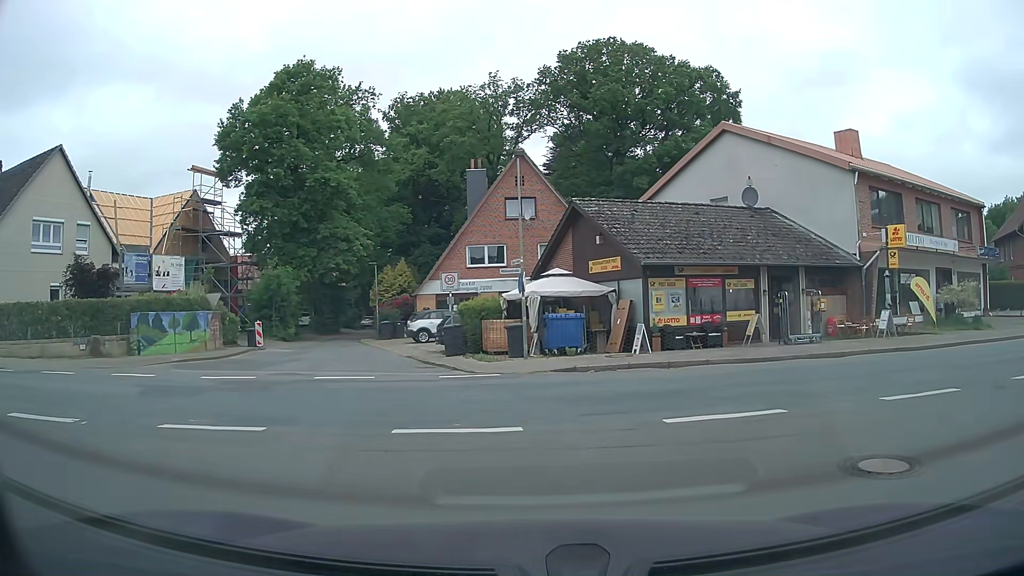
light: Day
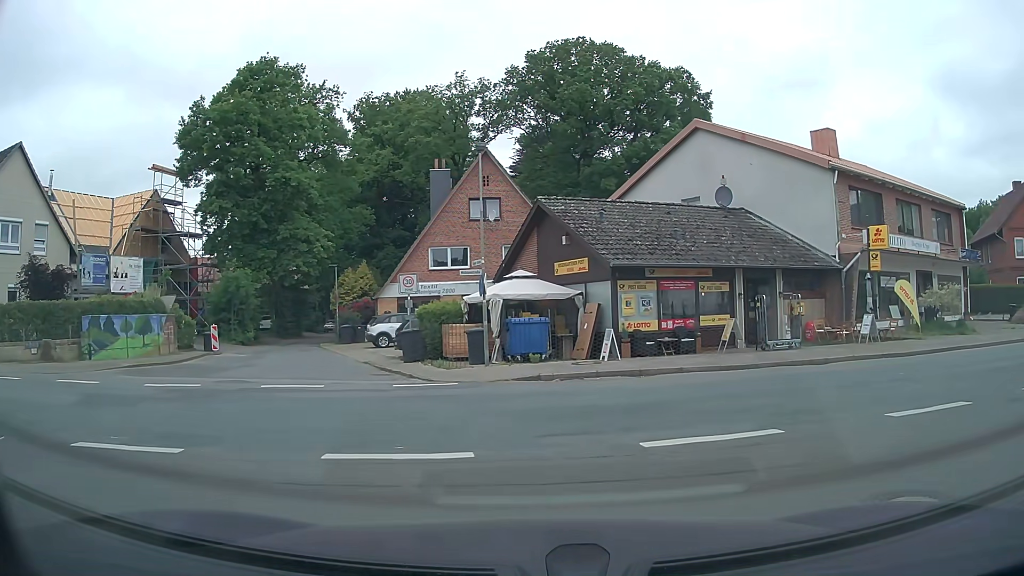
(0.0, +1.1) m; +2°
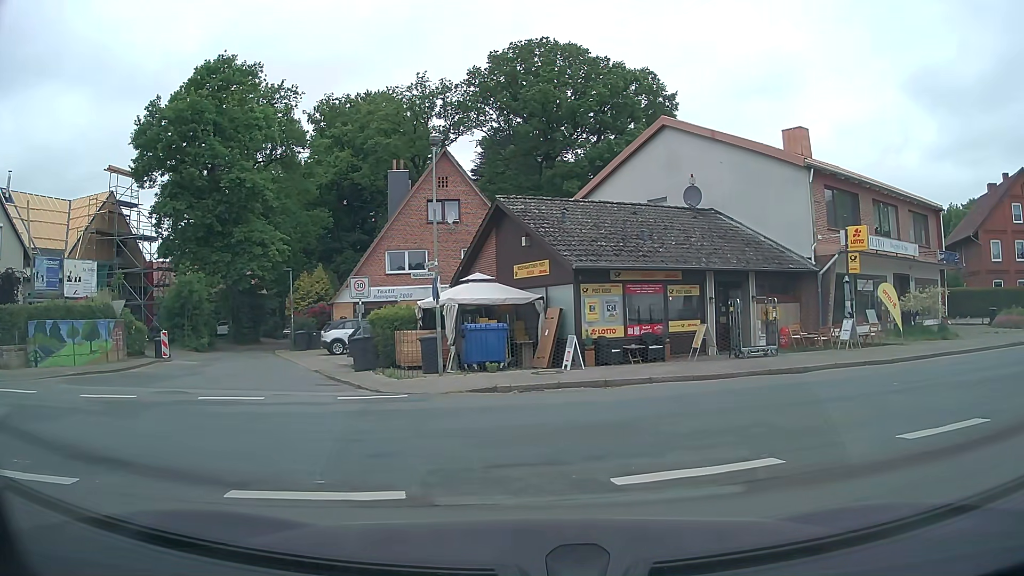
(0.0, +1.2) m; +1°
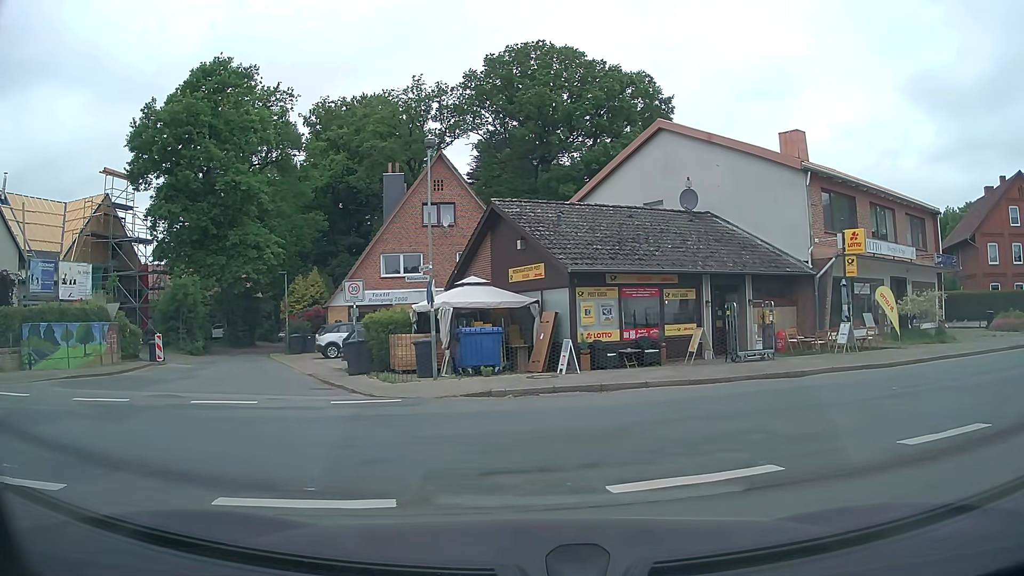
(0.0, +0.1) m; 0°
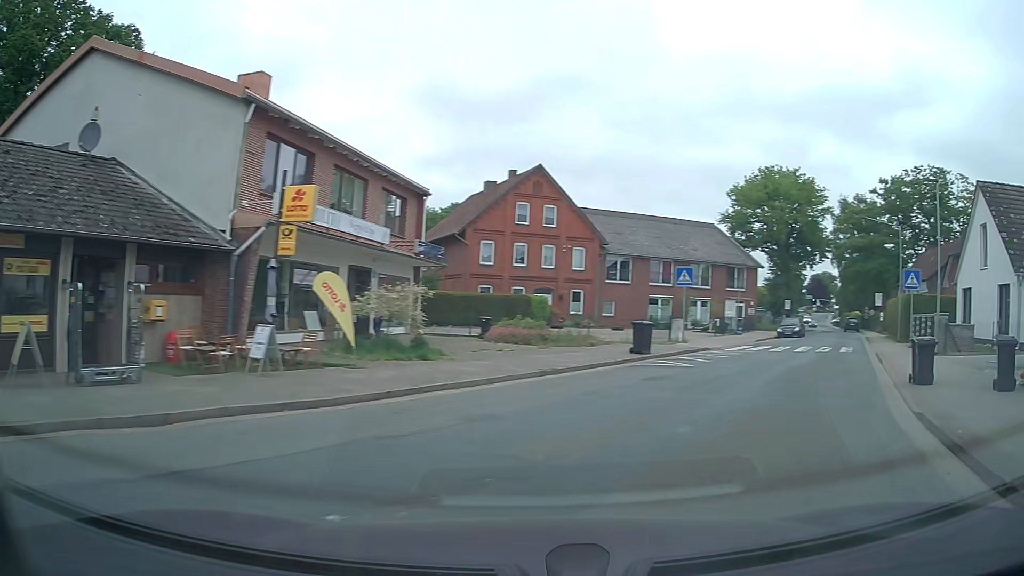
(+3.4, +7.5) m; +49°
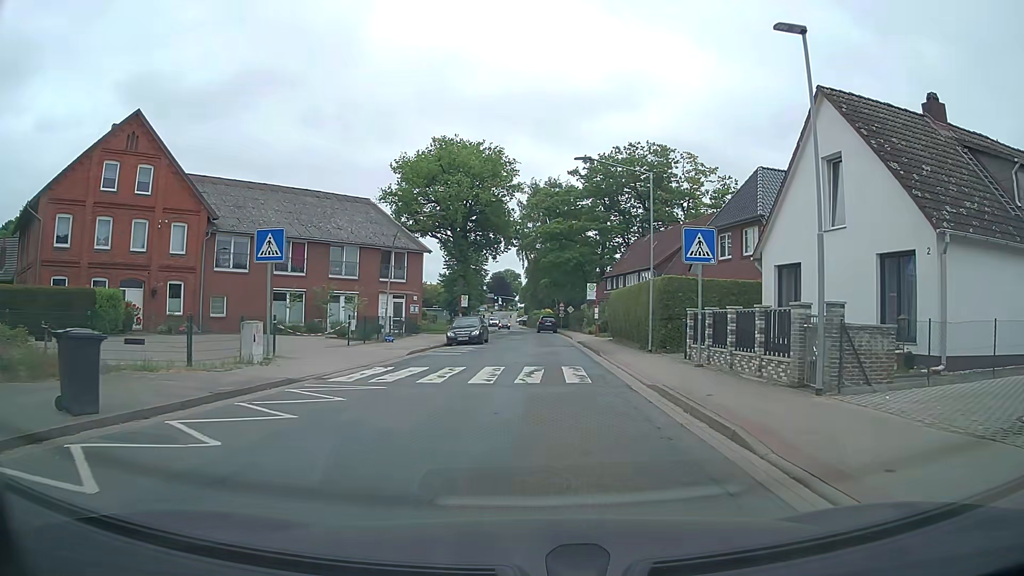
(+5.0, +13.4) m; +29°
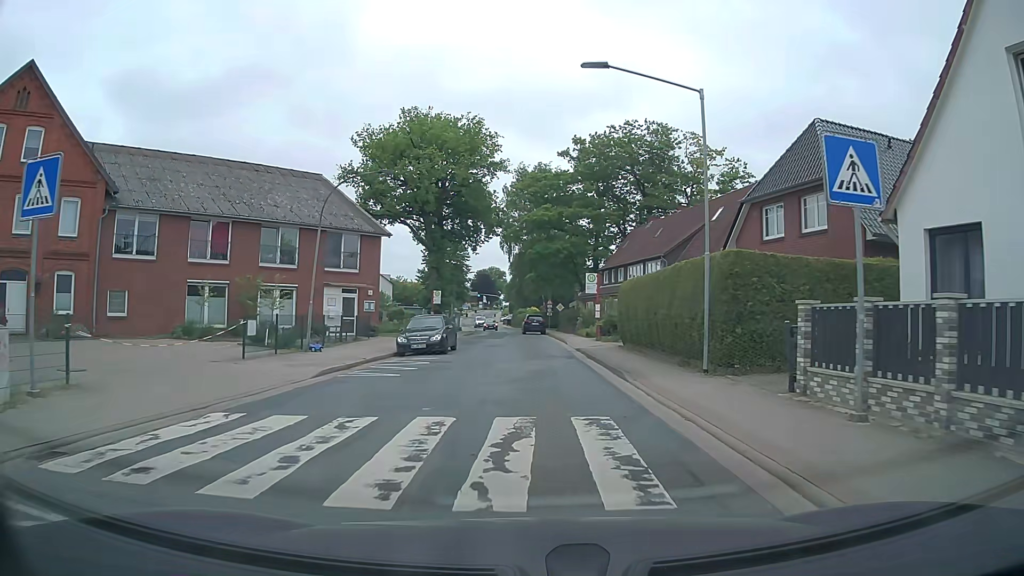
(0.0, +9.2) m; +1°
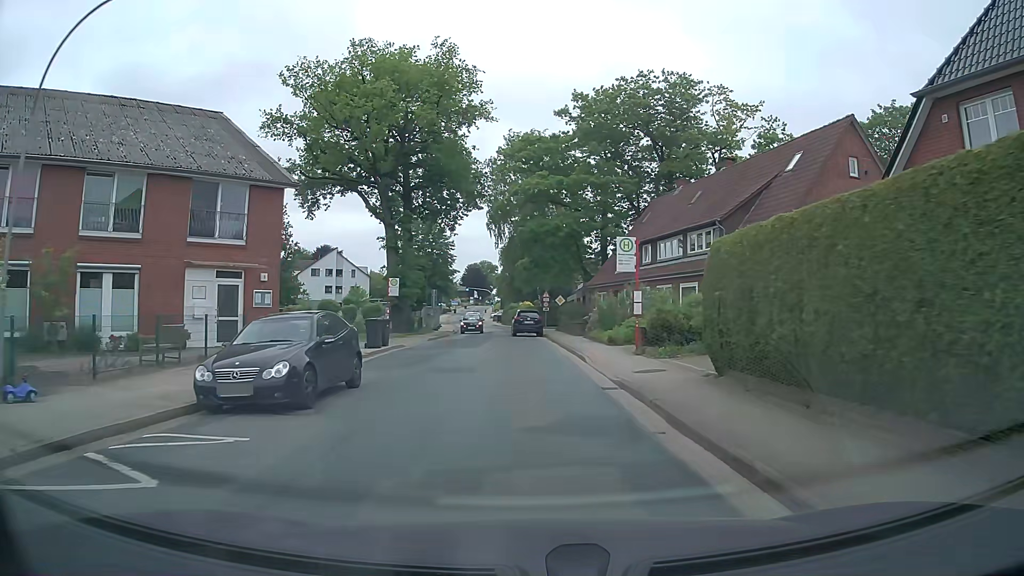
(+0.1, +14.2) m; 0°
